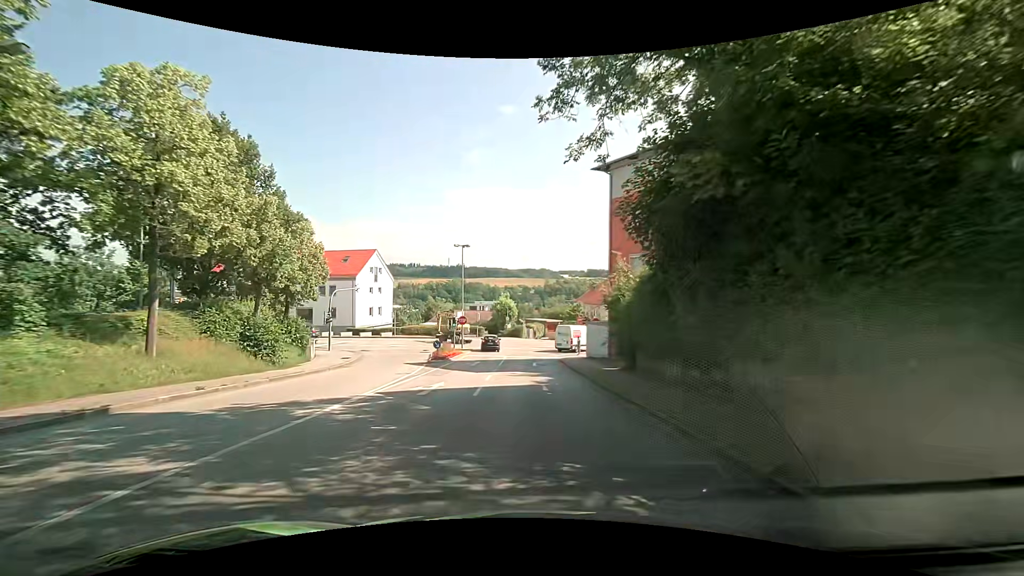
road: residential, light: Day
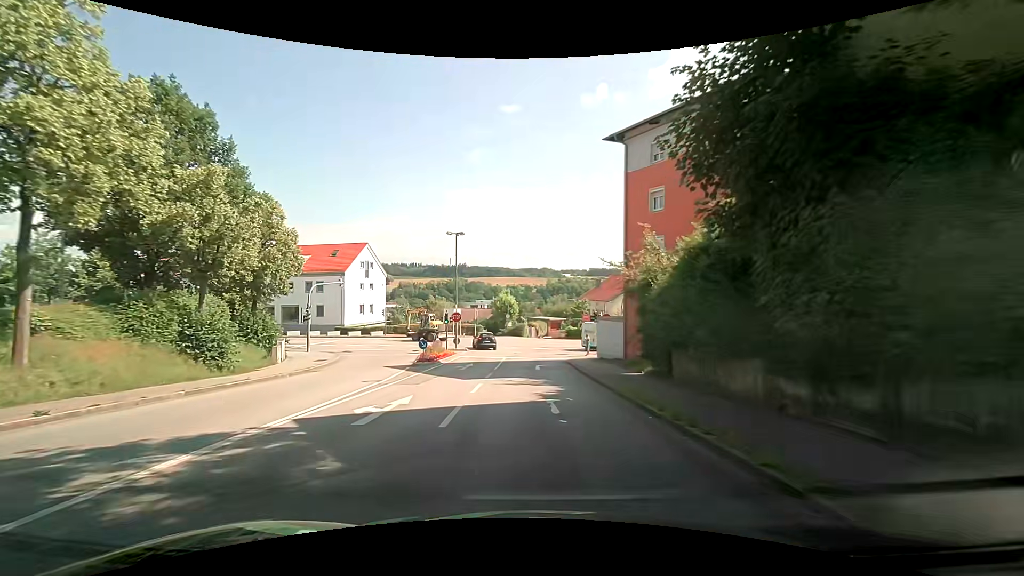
(0.0, +5.2) m; 0°
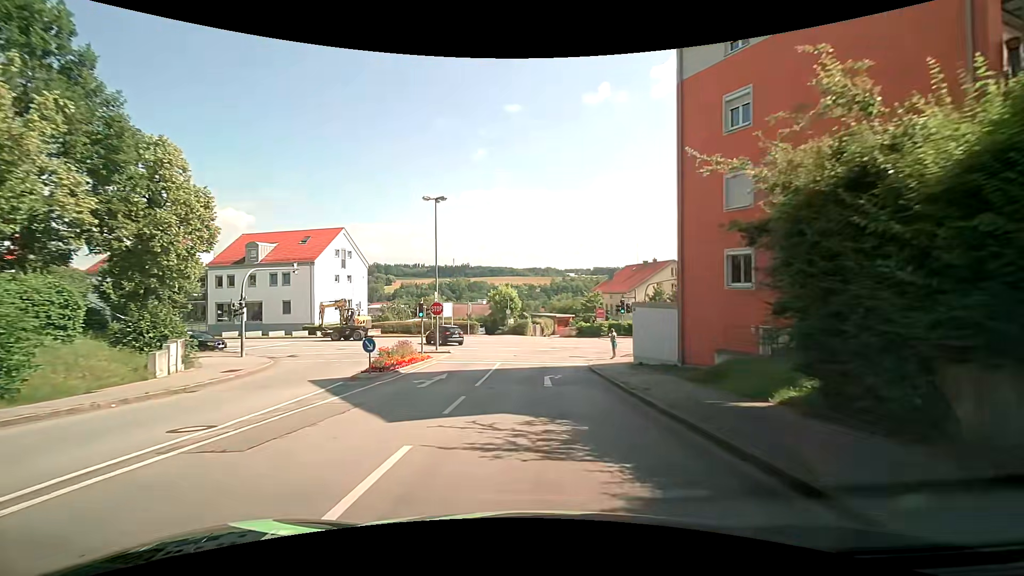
(-0.1, +10.7) m; -1°
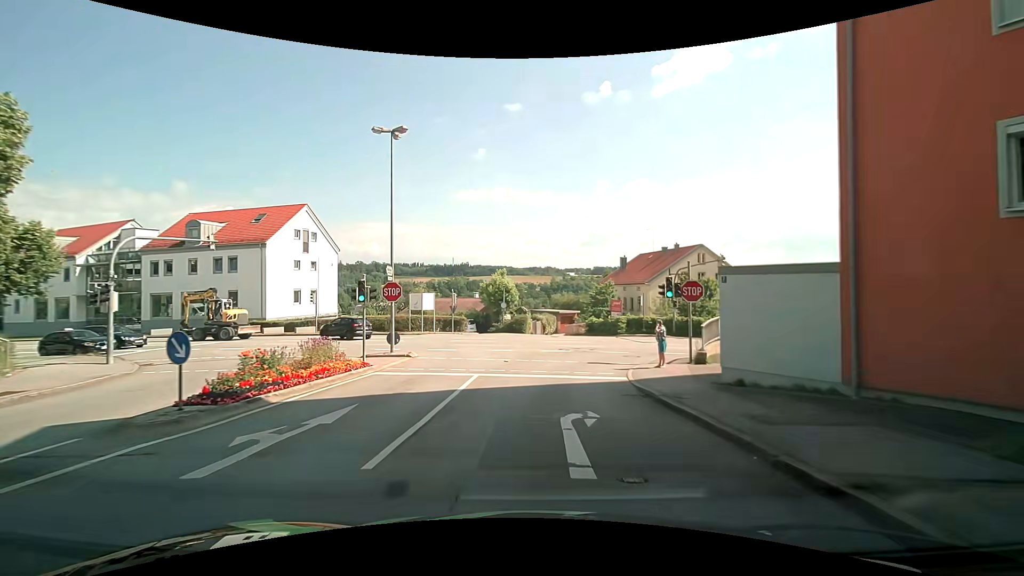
(0.0, +10.4) m; 0°
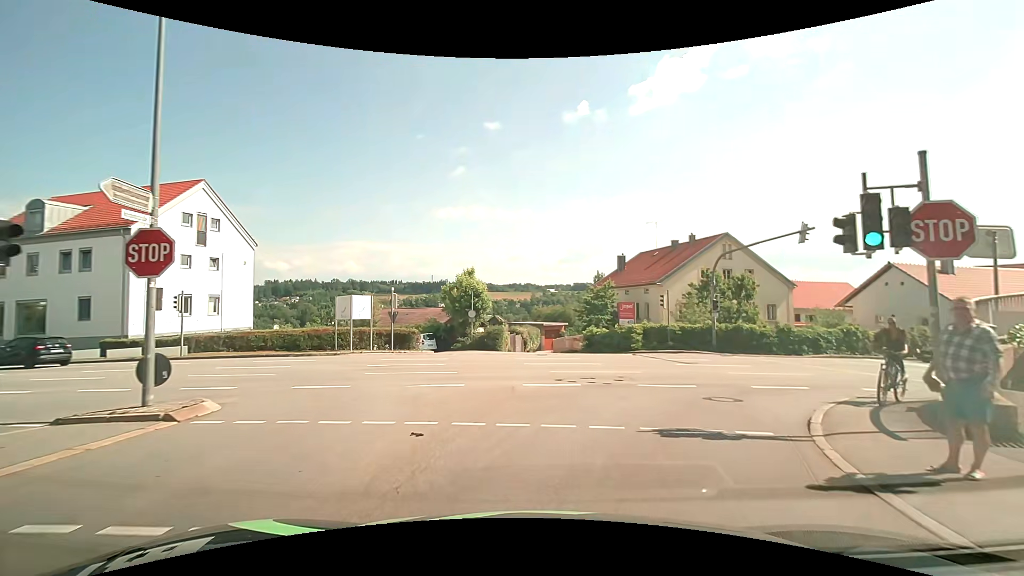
(+0.3, +12.9) m; +3°
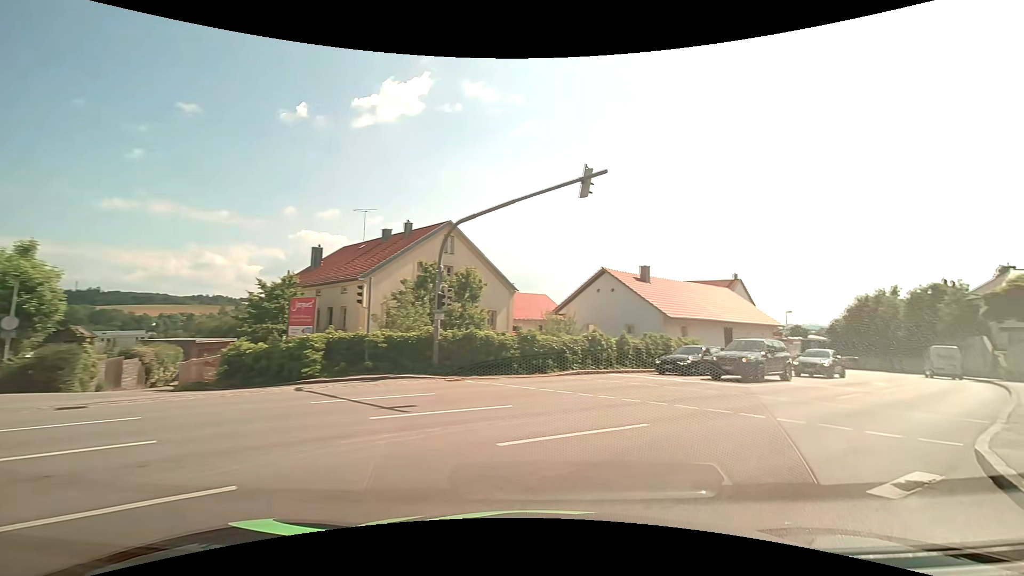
(+2.2, +11.7) m; +31°
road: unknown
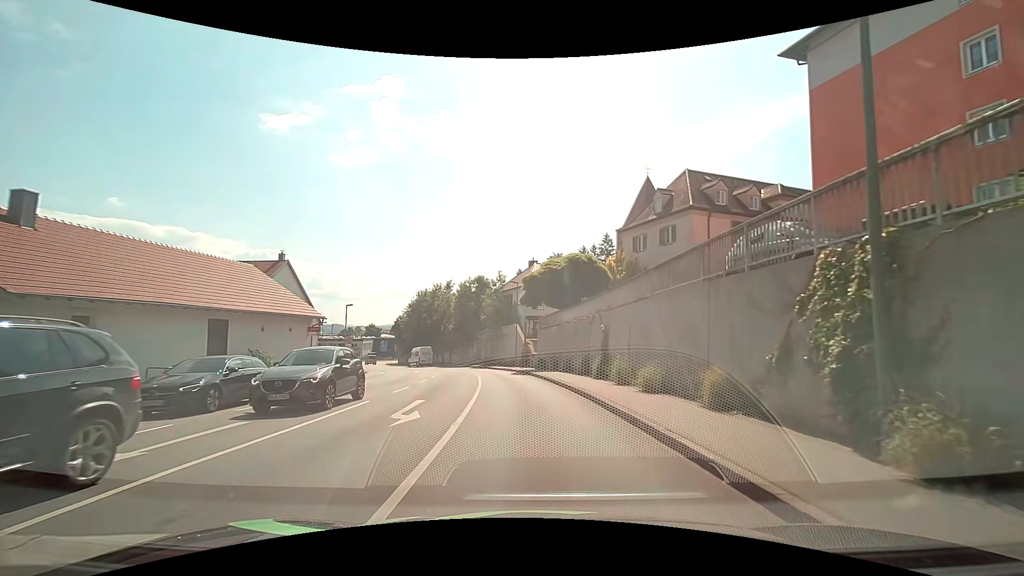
(+9.4, +15.6) m; +45°
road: tertiary
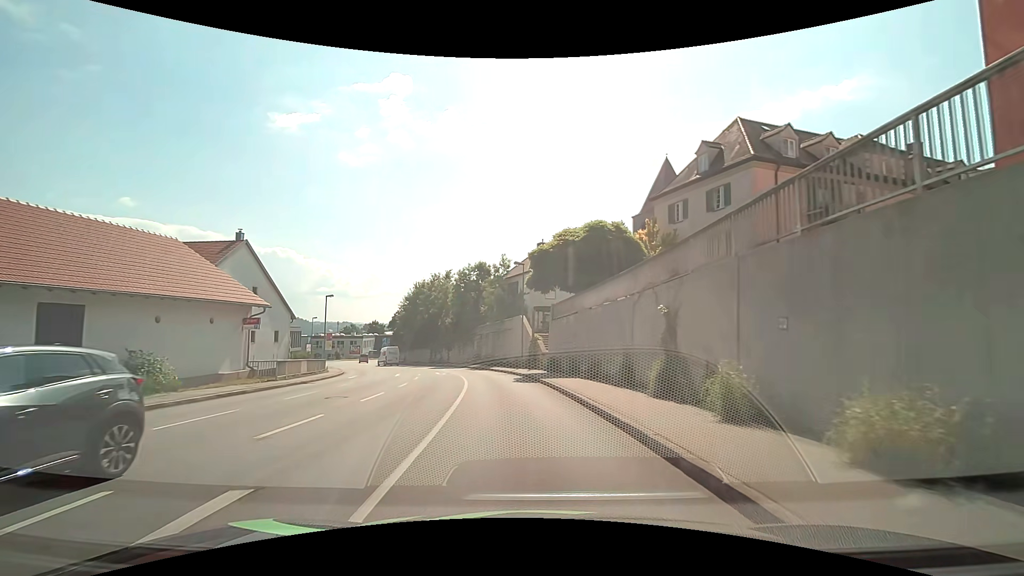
(0.0, +9.1) m; -1°
(0, +10) (-1, +20) (-2, +30) (-4, +40) (-7, +49) (-11, +58) (-16, +67) (-21, +76) (-26, +85) (-30, +94) m
